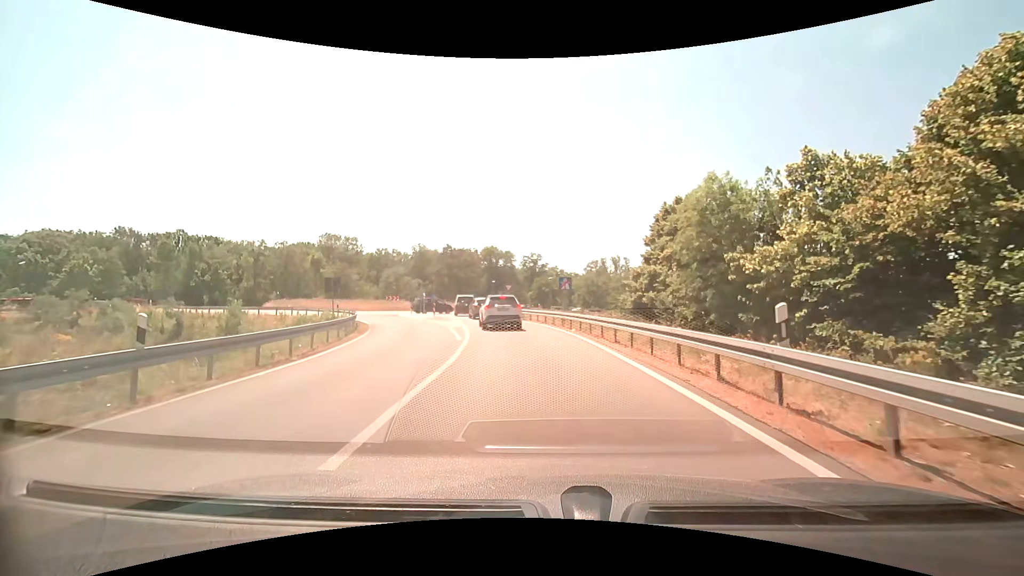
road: motorway_link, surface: asphalt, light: Day
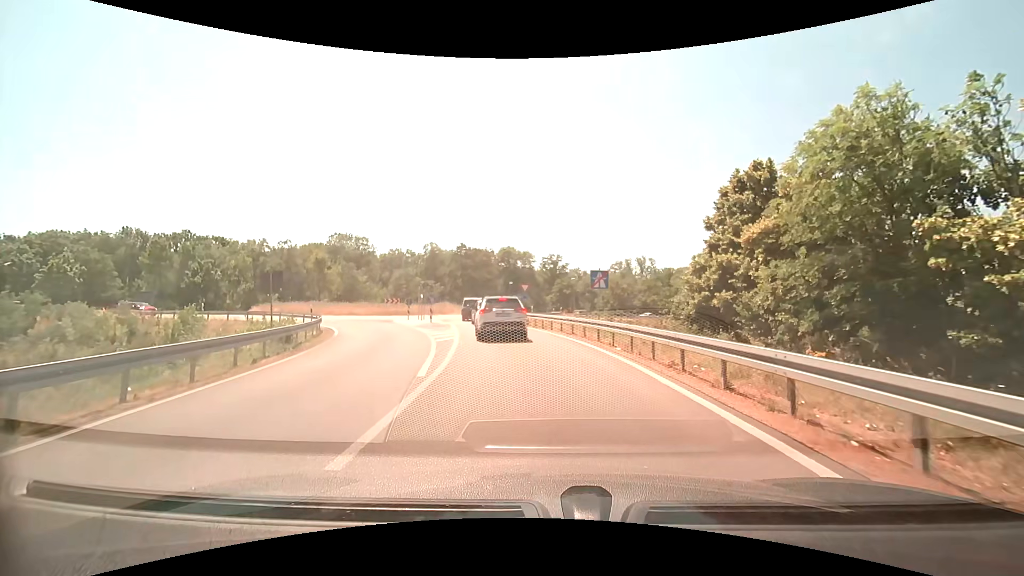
(-0.2, +8.0) m; -3°
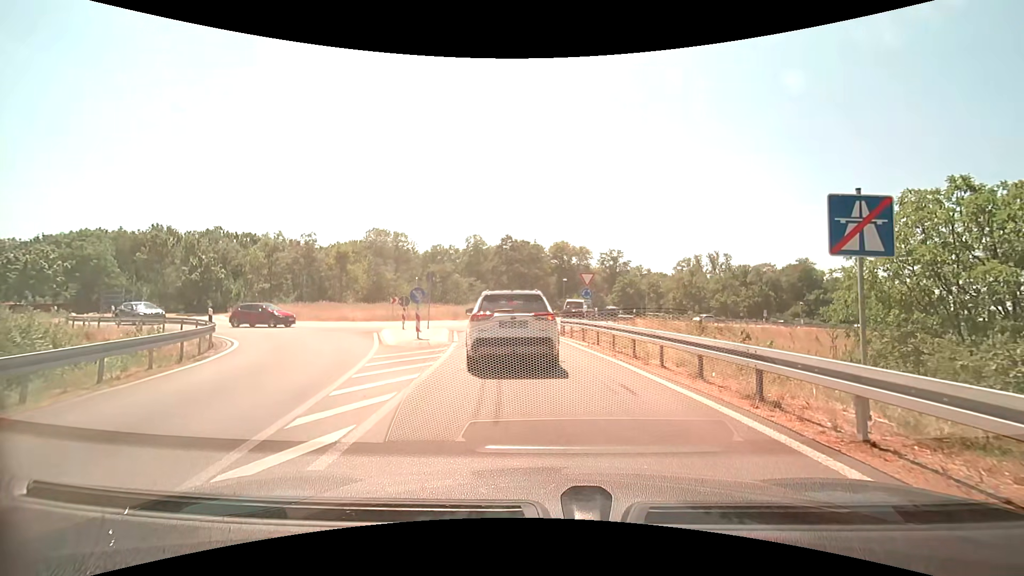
(-0.7, +14.6) m; -5°
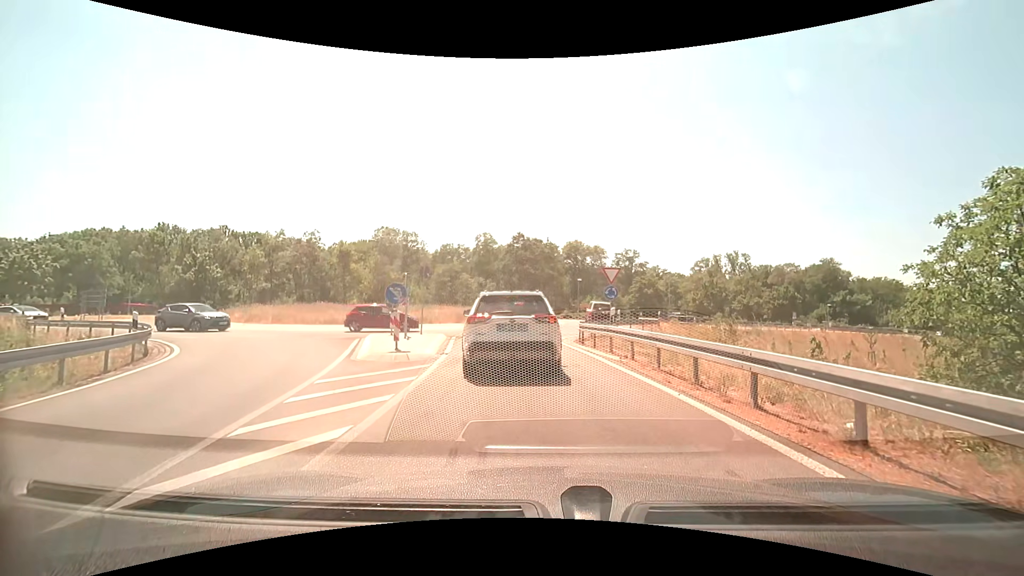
(-0.1, +4.1) m; -2°
